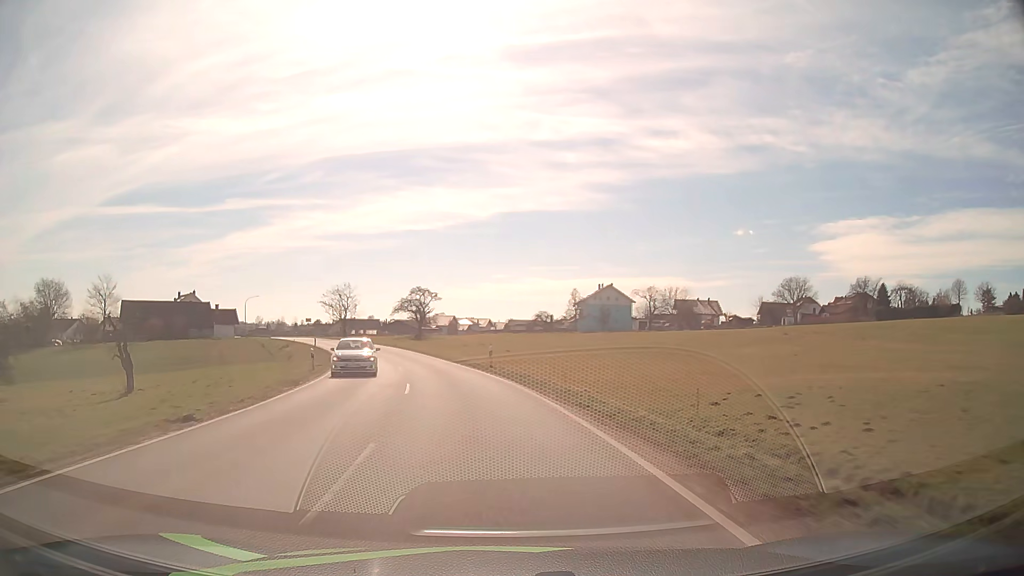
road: tertiary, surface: asphalt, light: Day
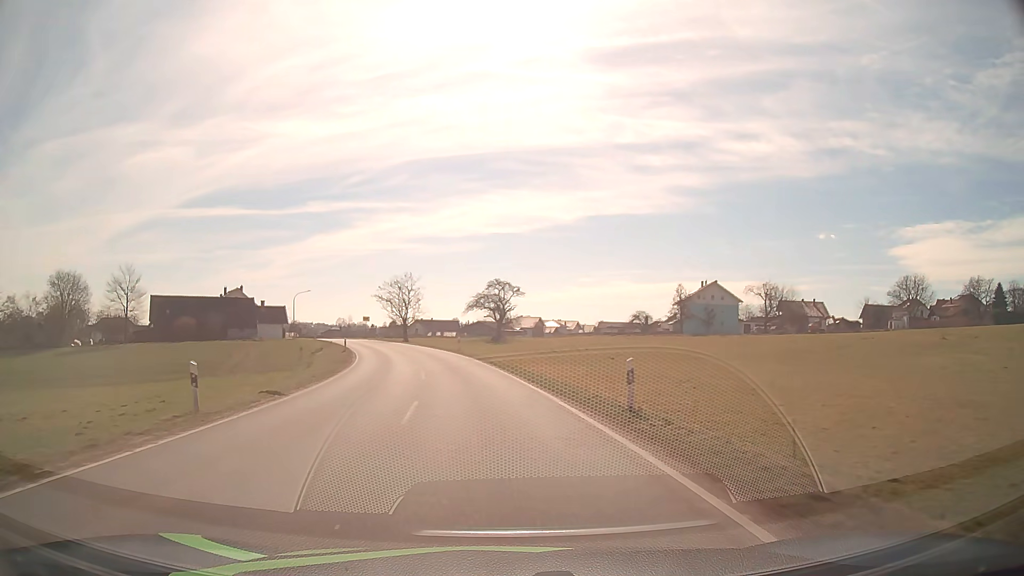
(-1.2, +18.2) m; -7°
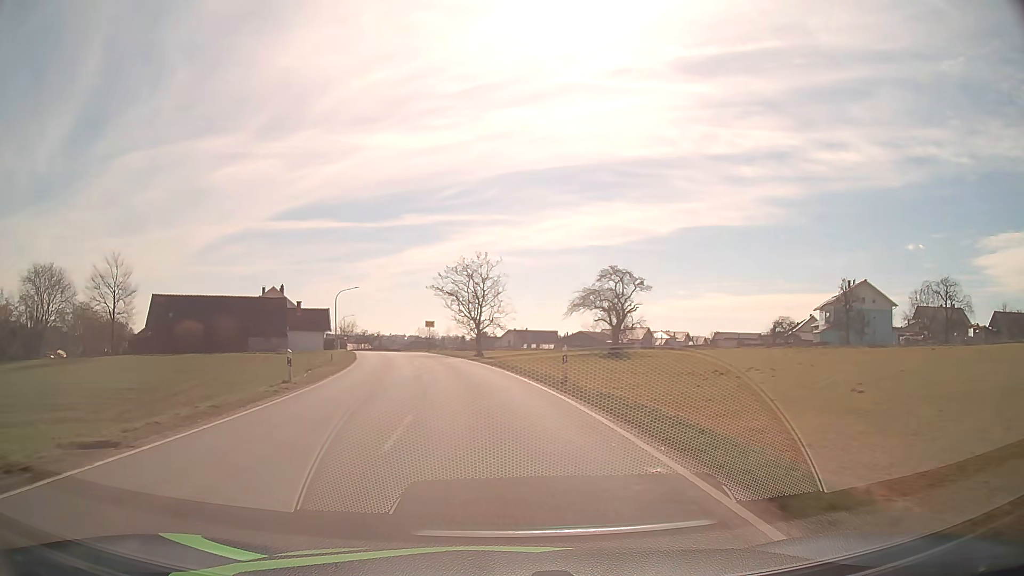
(-1.9, +27.4) m; -8°
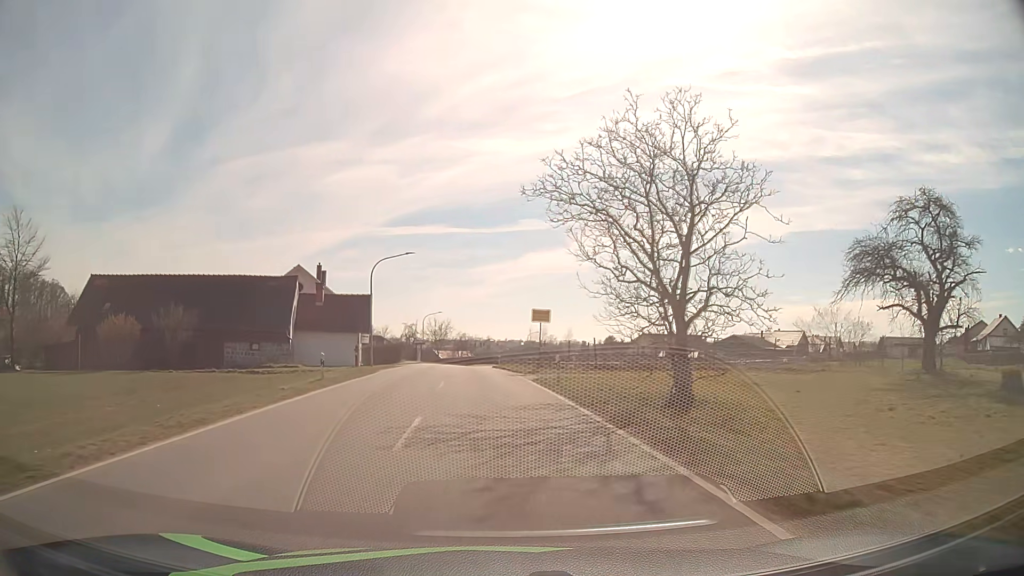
(-3.6, +35.7) m; -10°
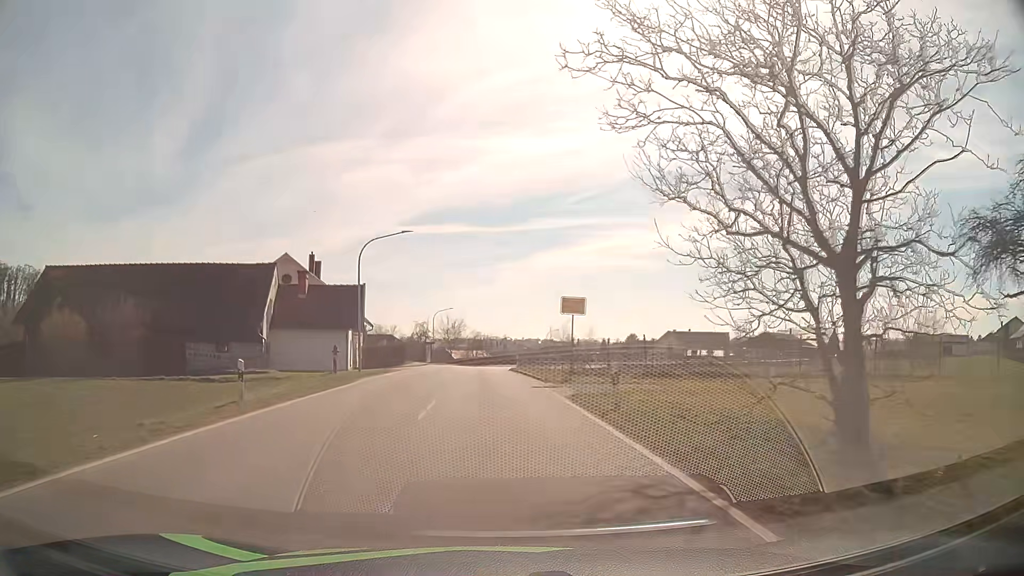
(-0.1, +8.5) m; -2°
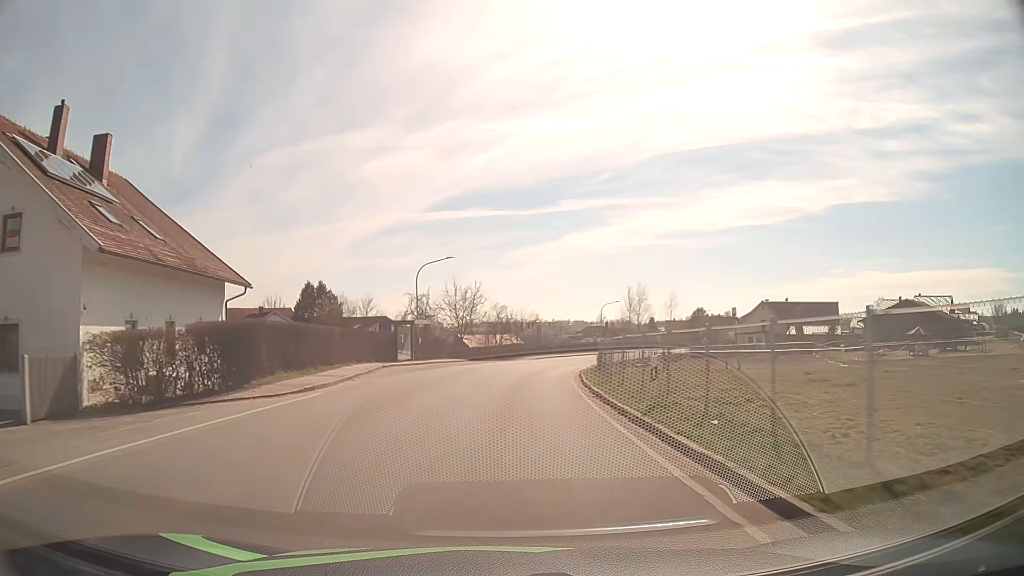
(-1.2, +41.4) m; -2°
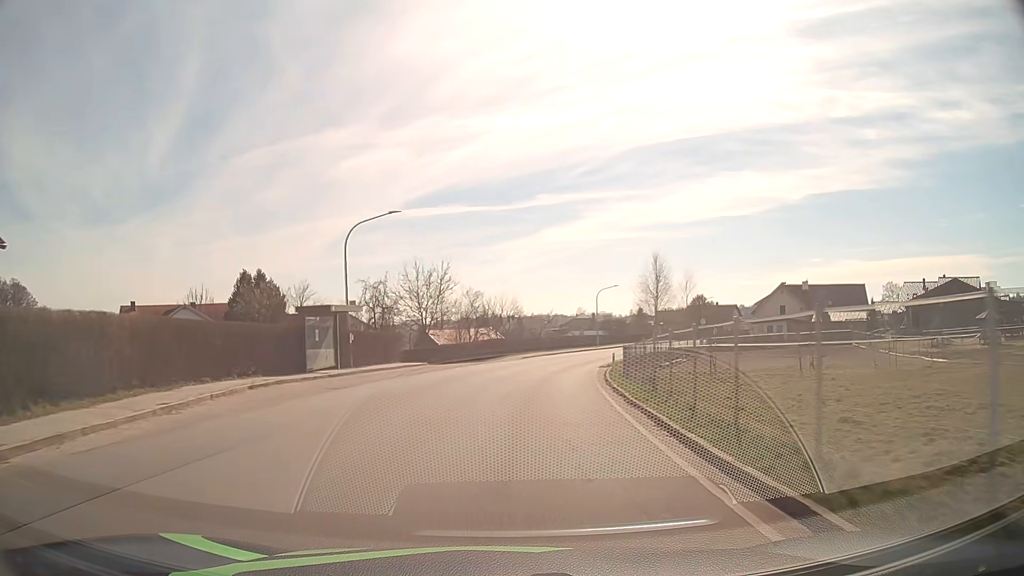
(+0.2, +16.2) m; +2°
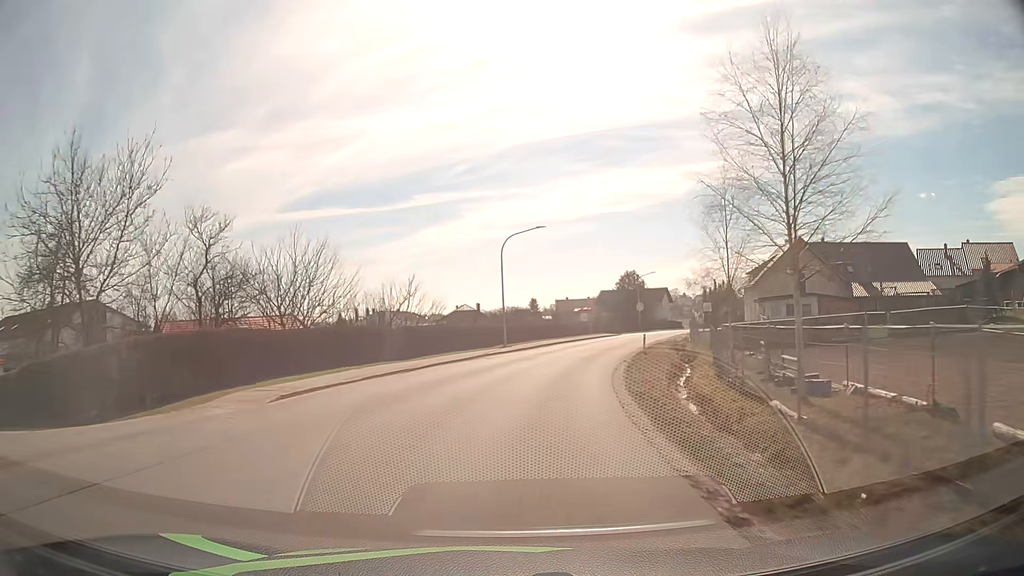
(+3.3, +38.8) m; +10°
